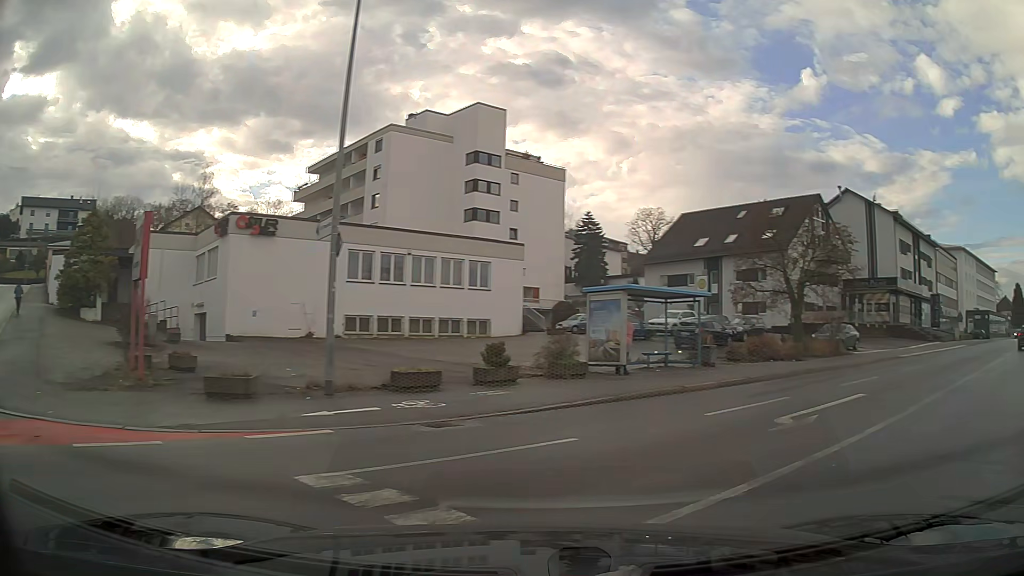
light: Day
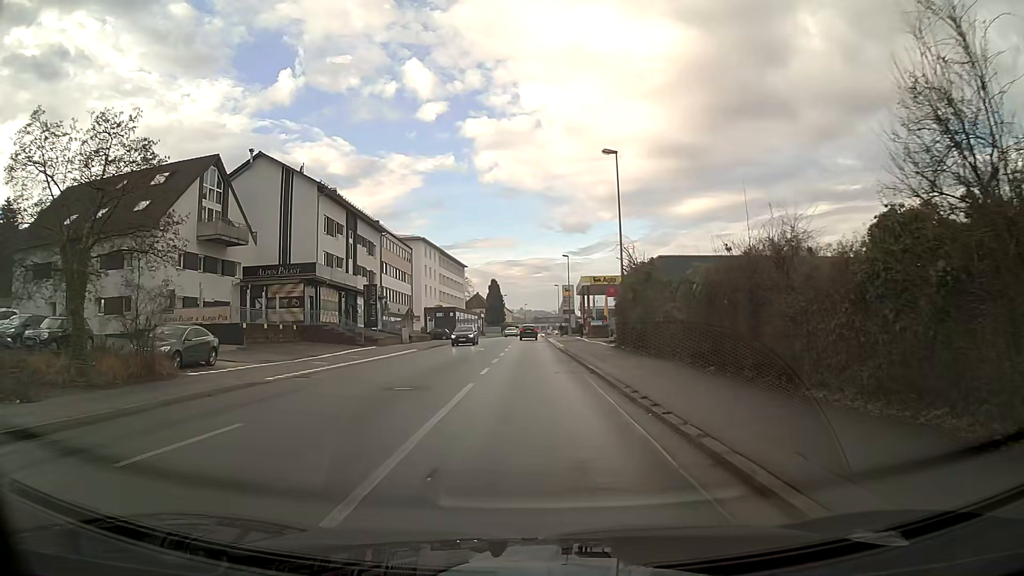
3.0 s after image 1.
(+8.1, +13.7) m; +39°
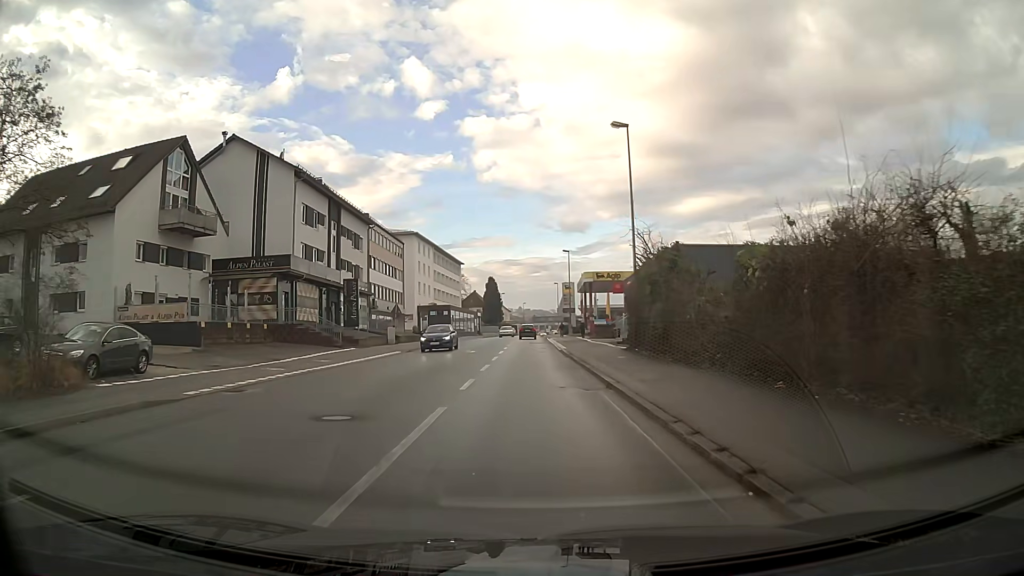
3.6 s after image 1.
(0.0, +4.9) m; 0°
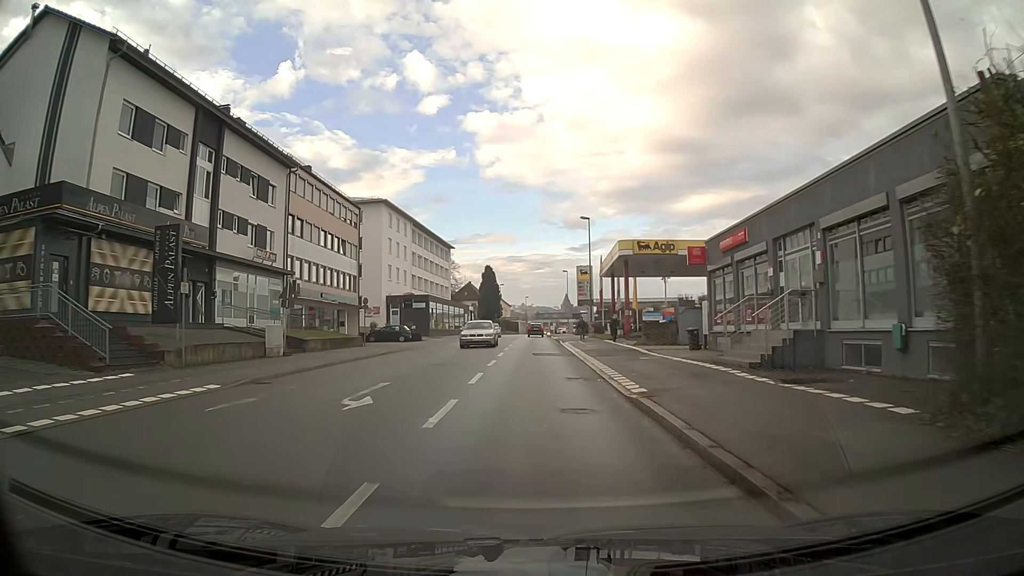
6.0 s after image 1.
(-0.2, +23.7) m; 0°
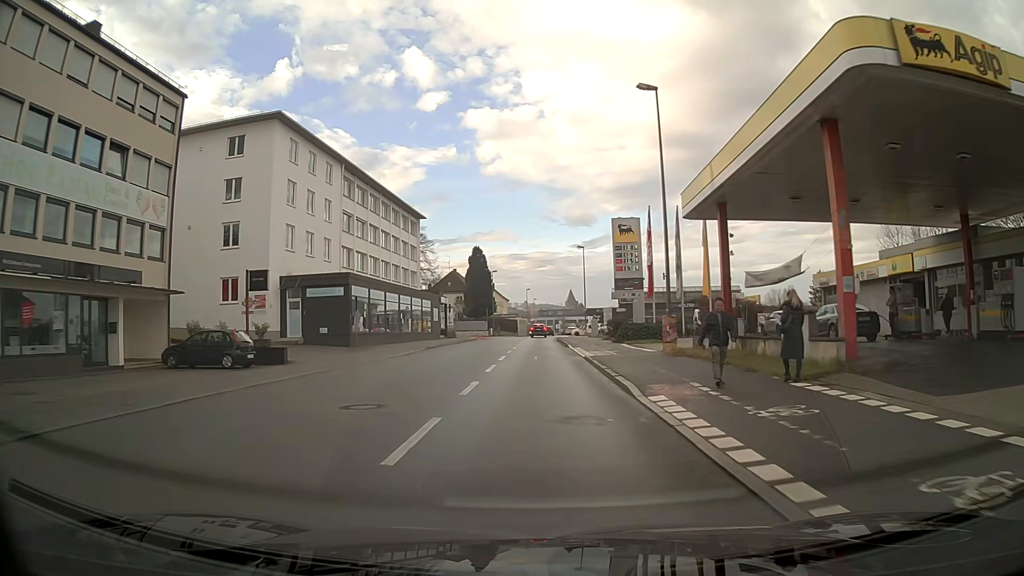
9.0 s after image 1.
(-0.1, +32.6) m; -1°
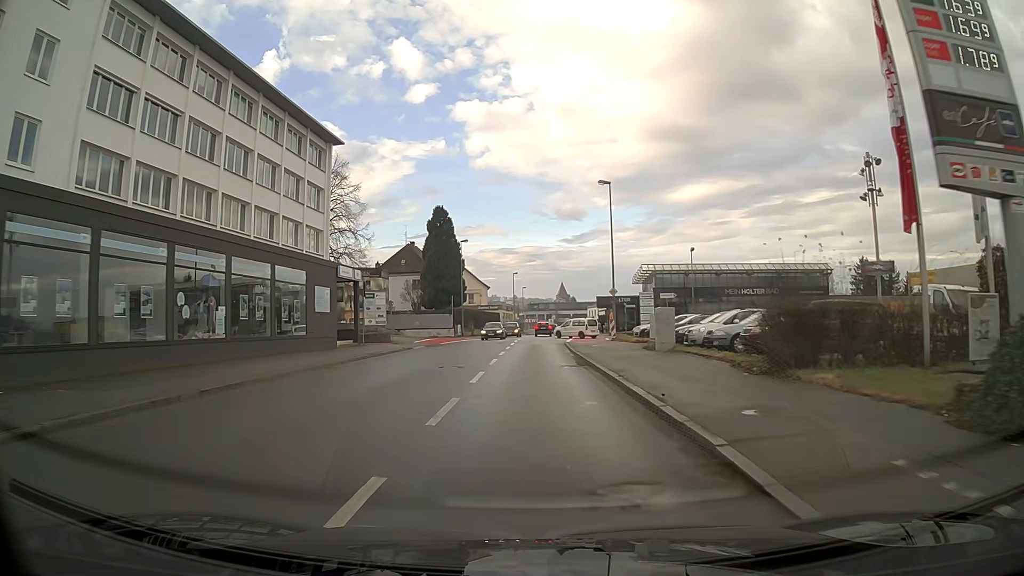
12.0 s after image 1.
(+0.3, +34.1) m; +1°
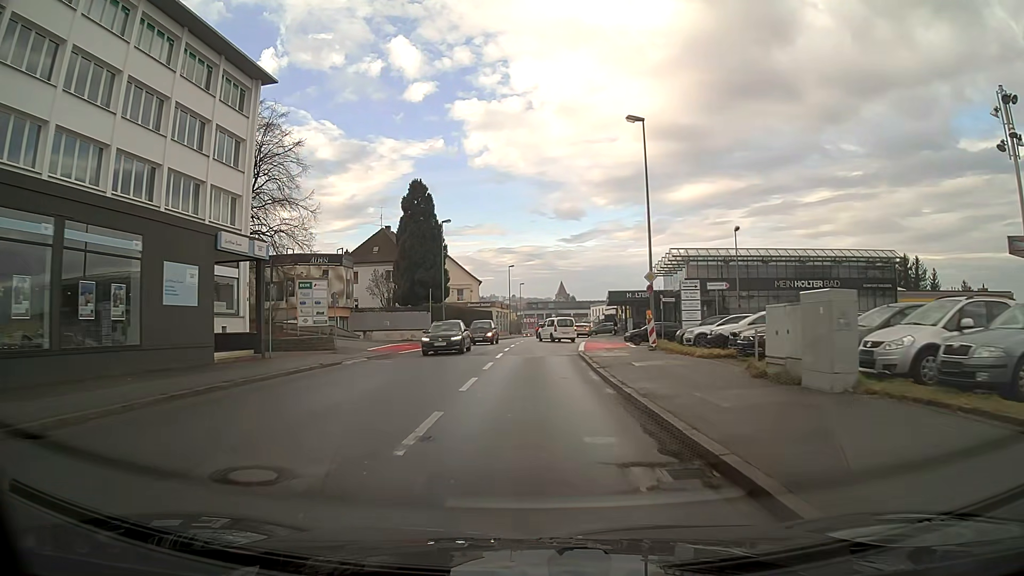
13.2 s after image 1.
(0.0, +14.0) m; 0°
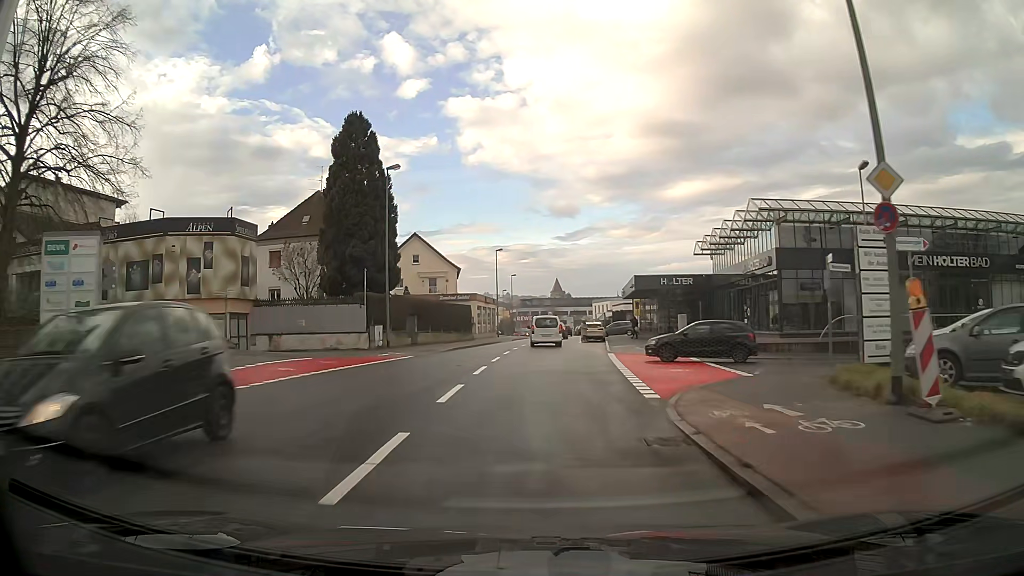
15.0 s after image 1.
(+0.1, +20.2) m; 0°
